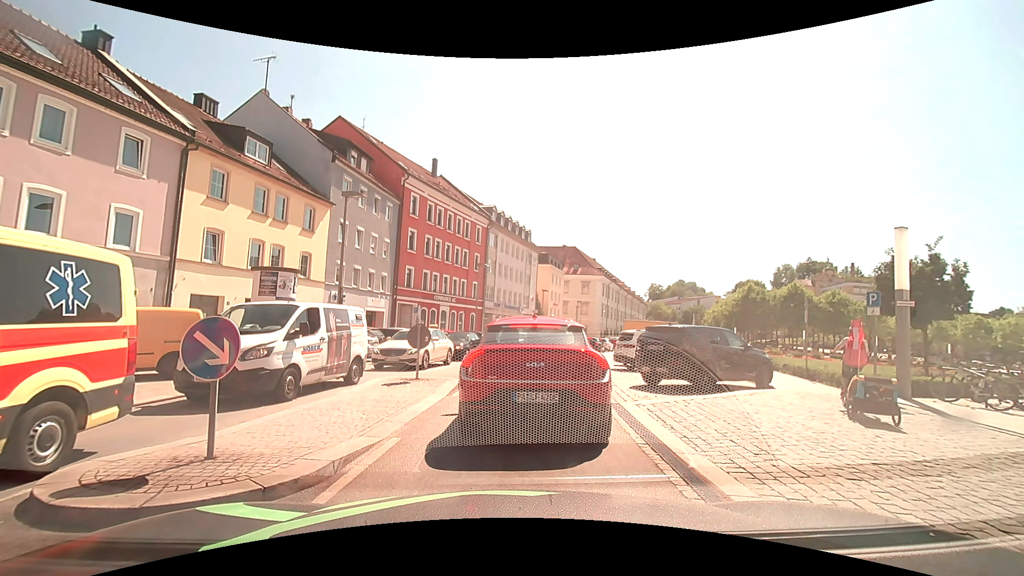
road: tertiary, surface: asphalt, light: Day
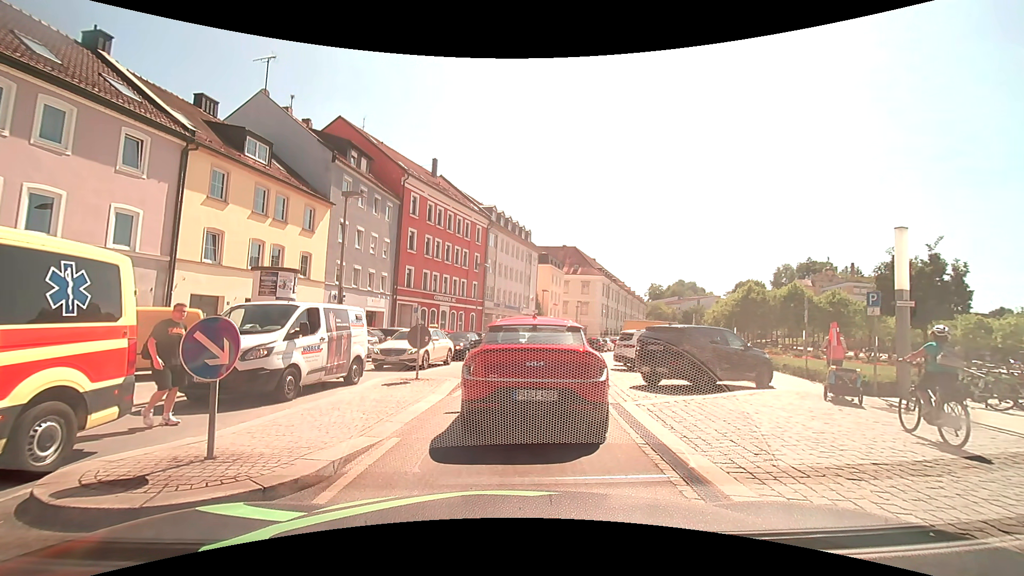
(0.0, 0.0) m; 0°
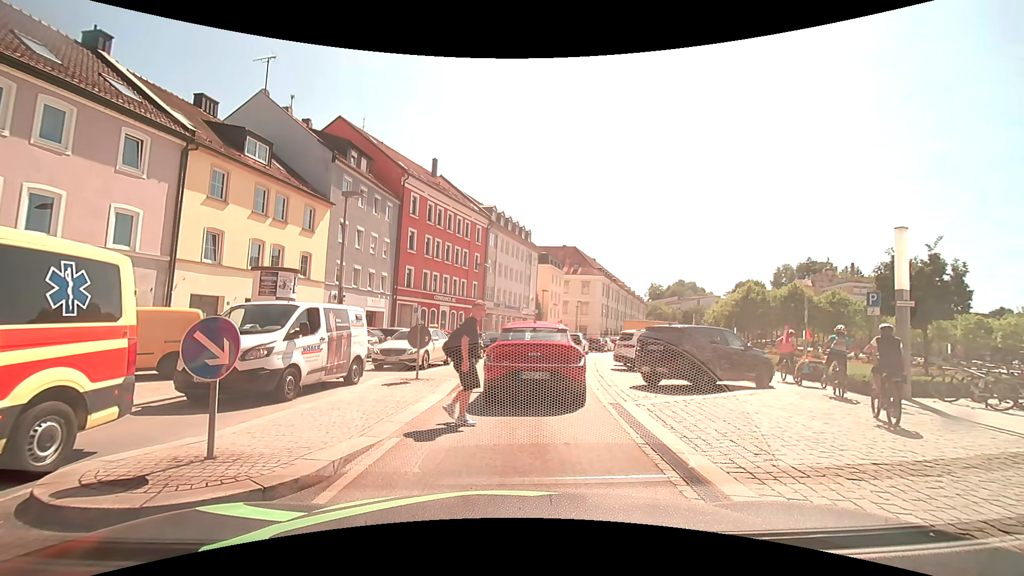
(0.0, 0.0) m; 0°
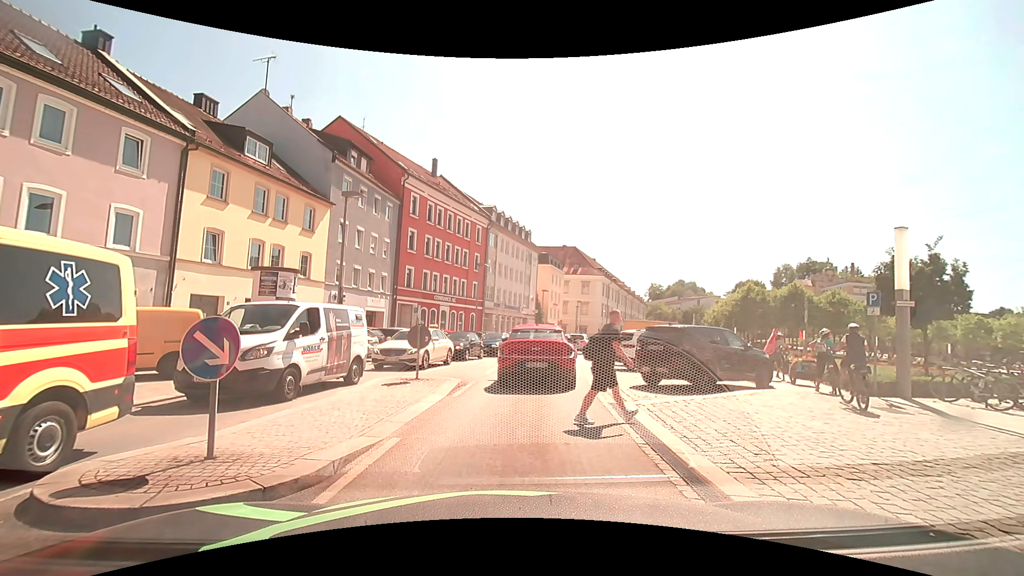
(0.0, 0.0) m; 0°
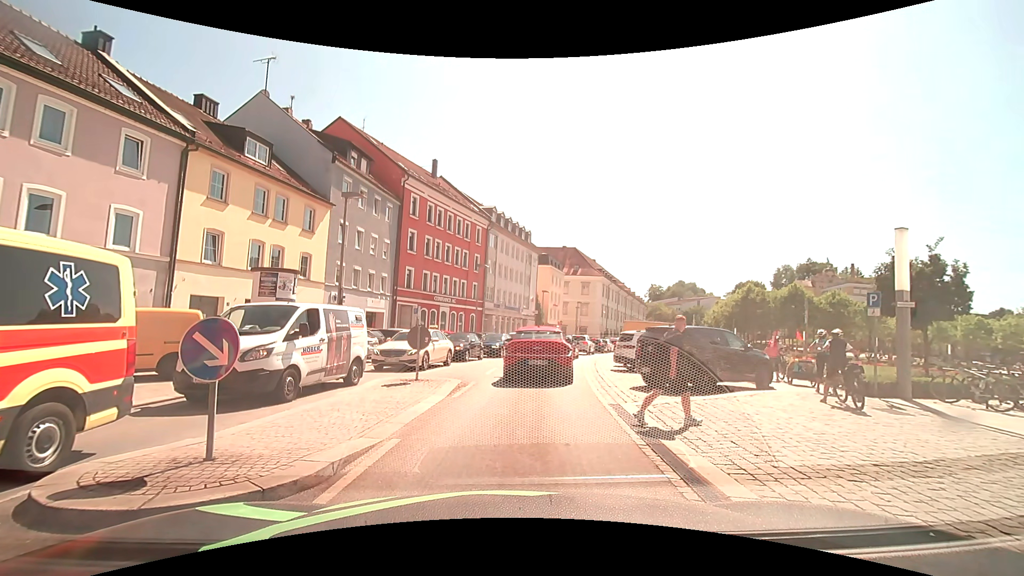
(0.0, 0.0) m; 0°
